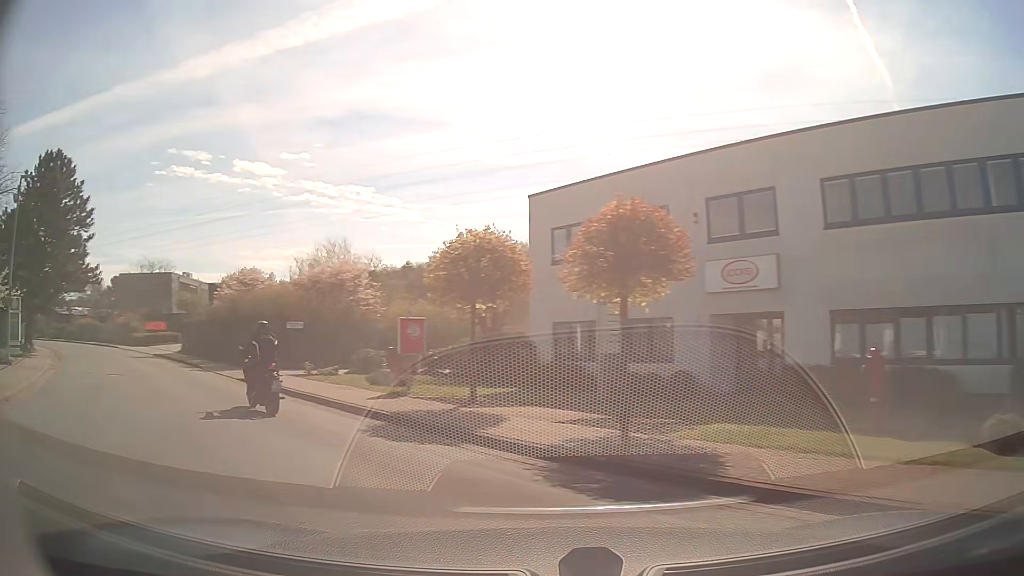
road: residential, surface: asphalt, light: Day
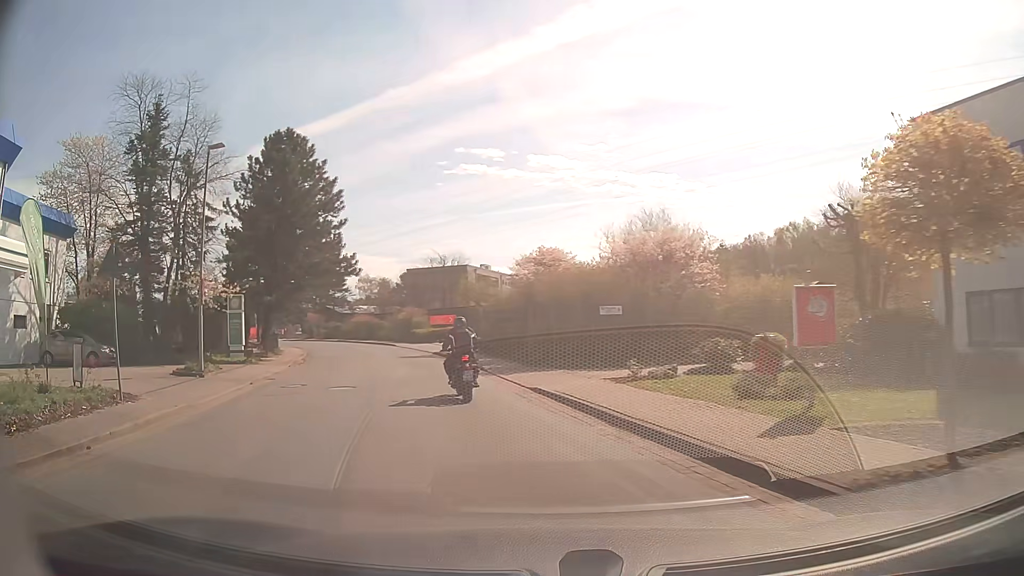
(-1.9, +6.9) m; -26°
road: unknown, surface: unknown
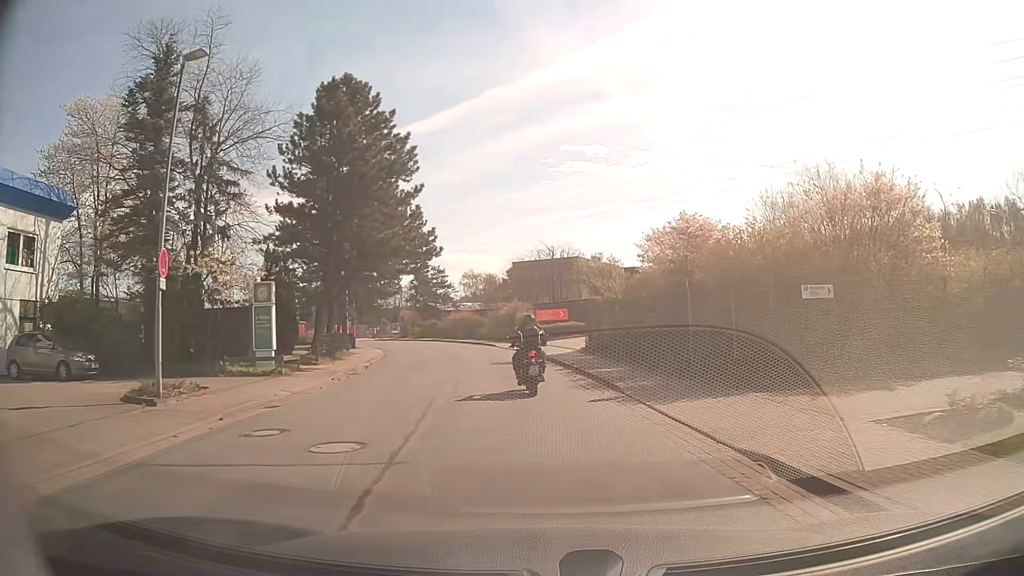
(-1.2, +9.1) m; -11°
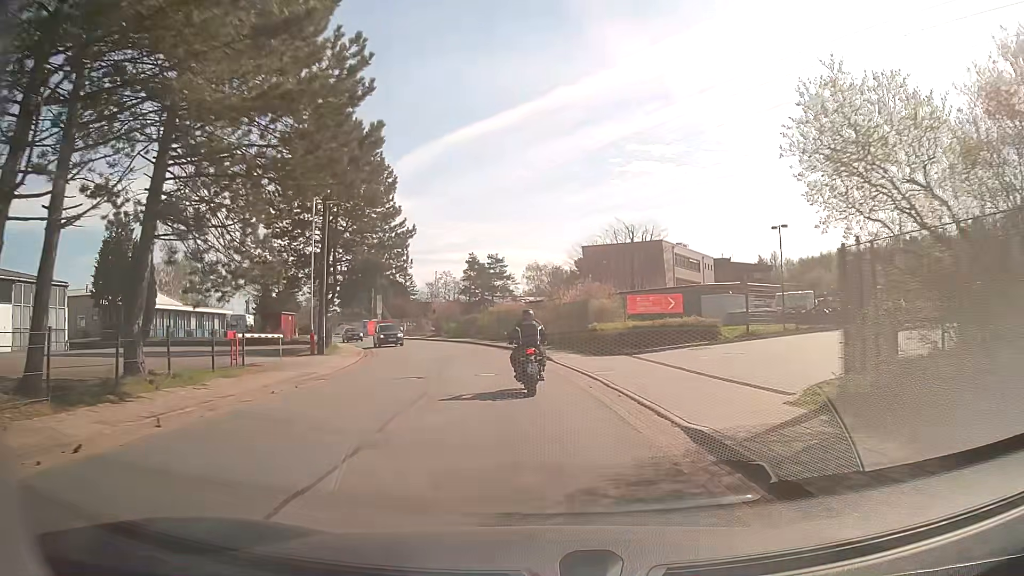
(-0.8, +22.1) m; -5°
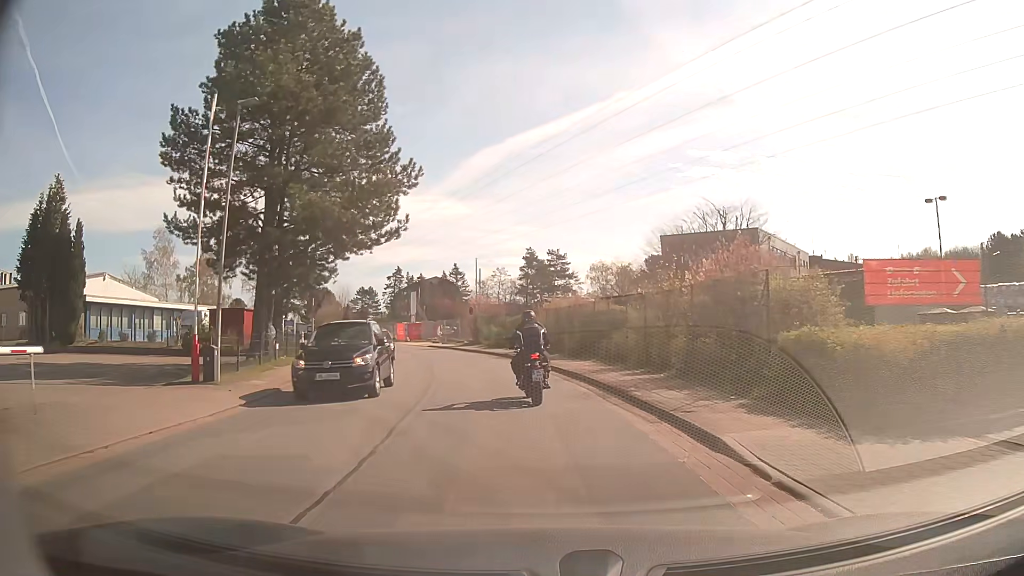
(-0.8, +17.1) m; -5°
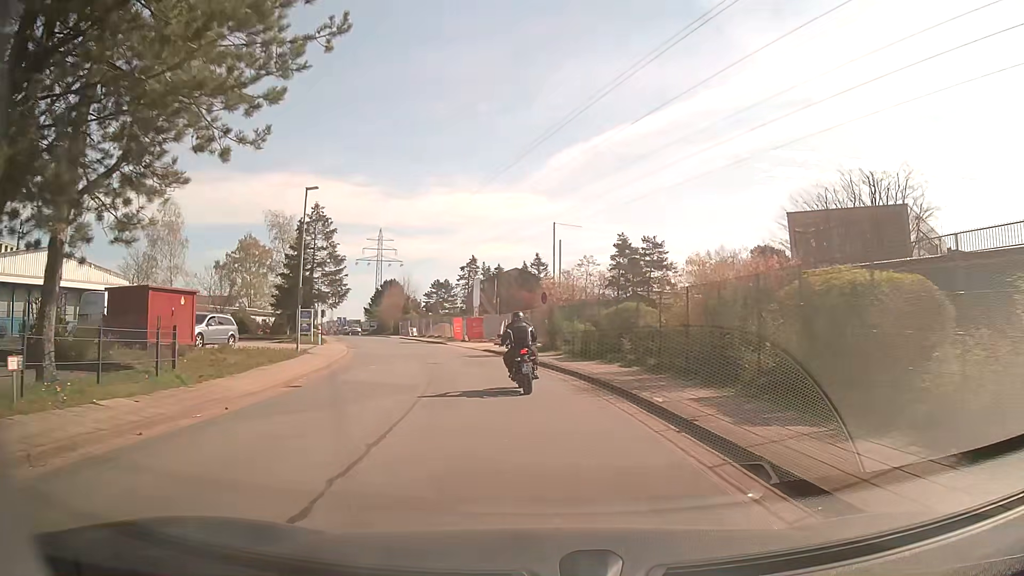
(-0.9, +17.1) m; -7°
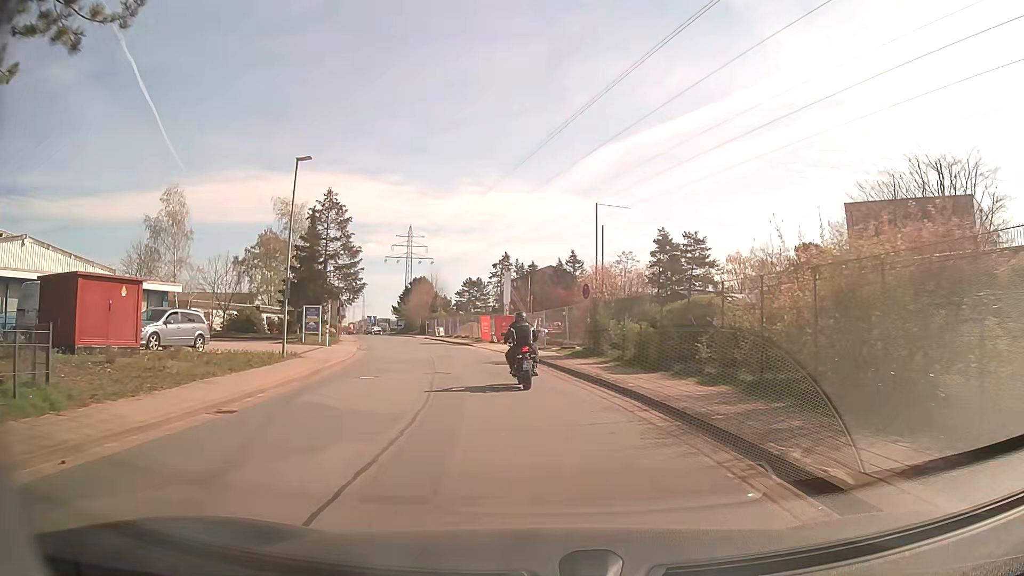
(-0.2, +5.8) m; -3°
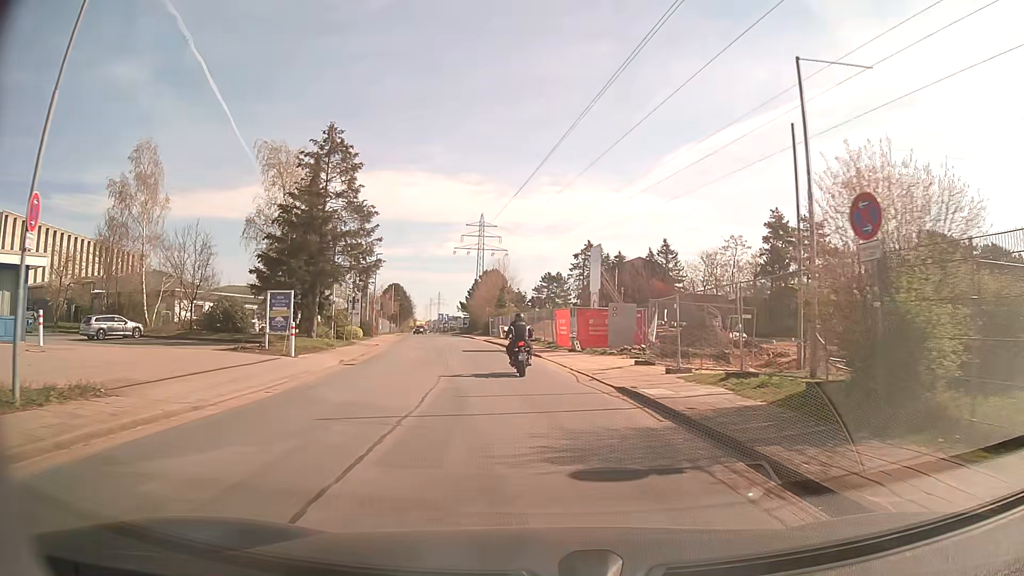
(-1.1, +17.7) m; -7°
(0, +10) (-1, +20) (-2, +30) (-4, +40) (-6, +50) (-7, +59) (-9, +69) (-11, +79) (-13, +89) (-15, +99) m
